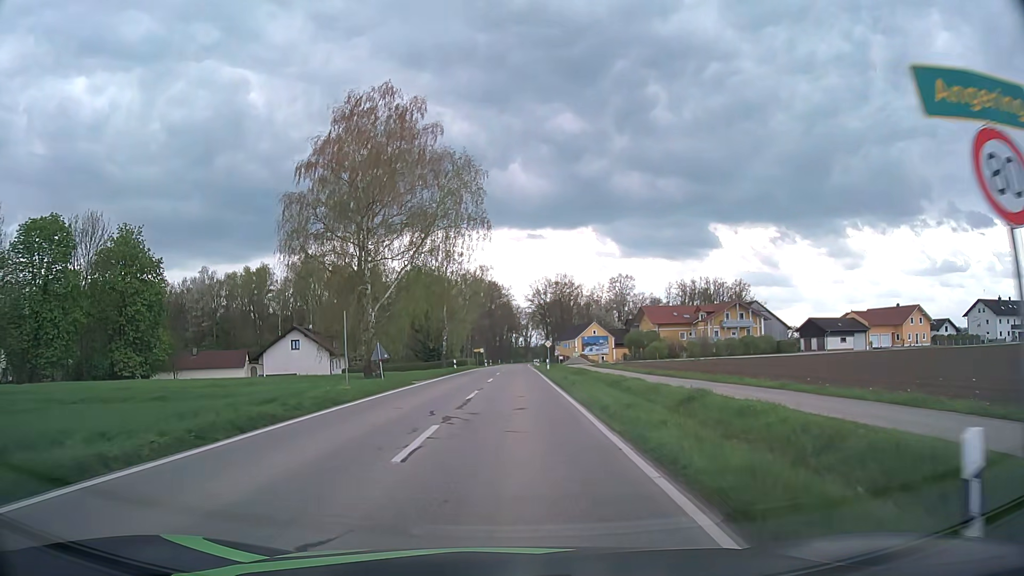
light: Day
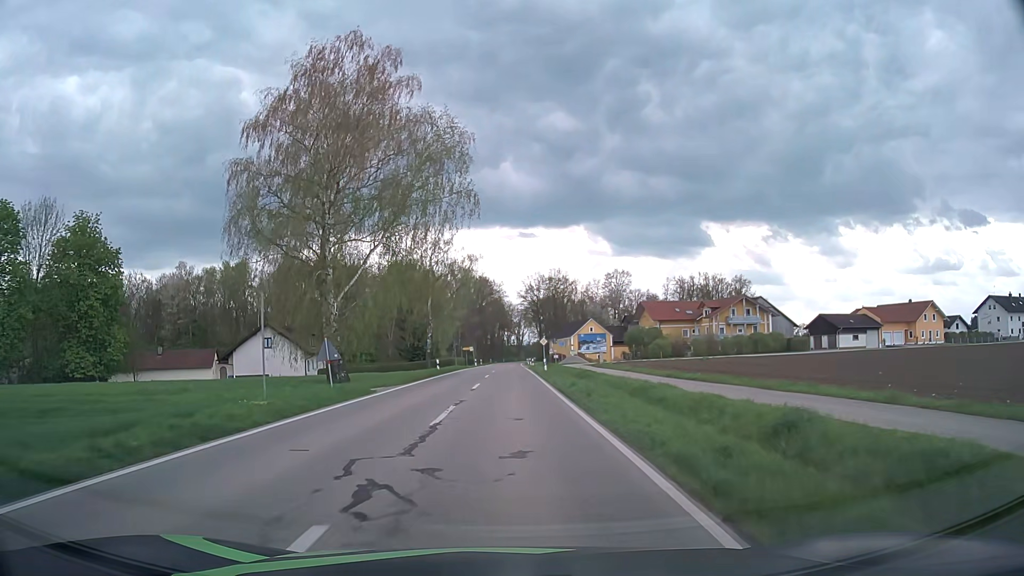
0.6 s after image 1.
(+0.1, +7.3) m; +1°
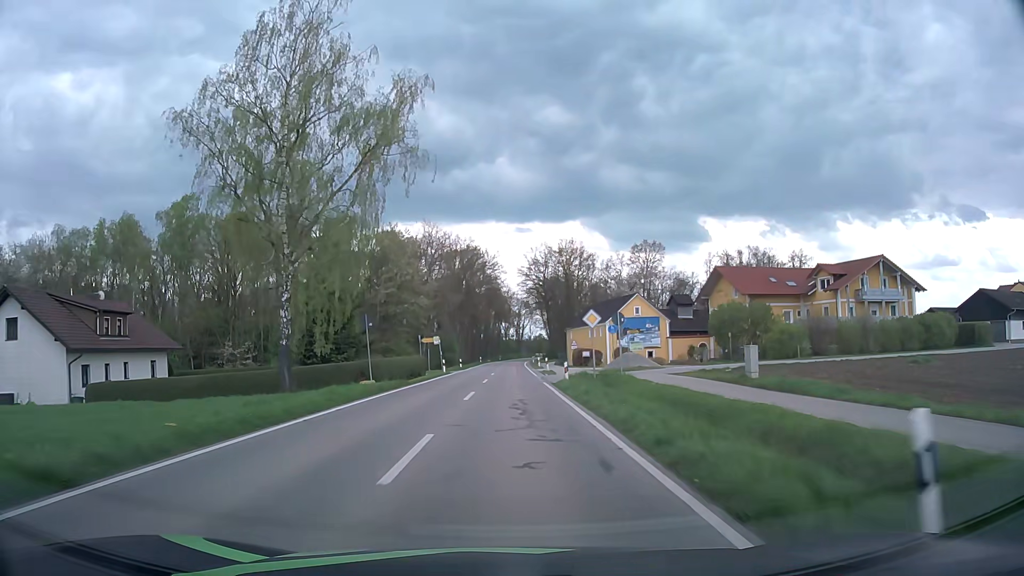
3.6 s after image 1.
(+0.2, +43.7) m; 0°
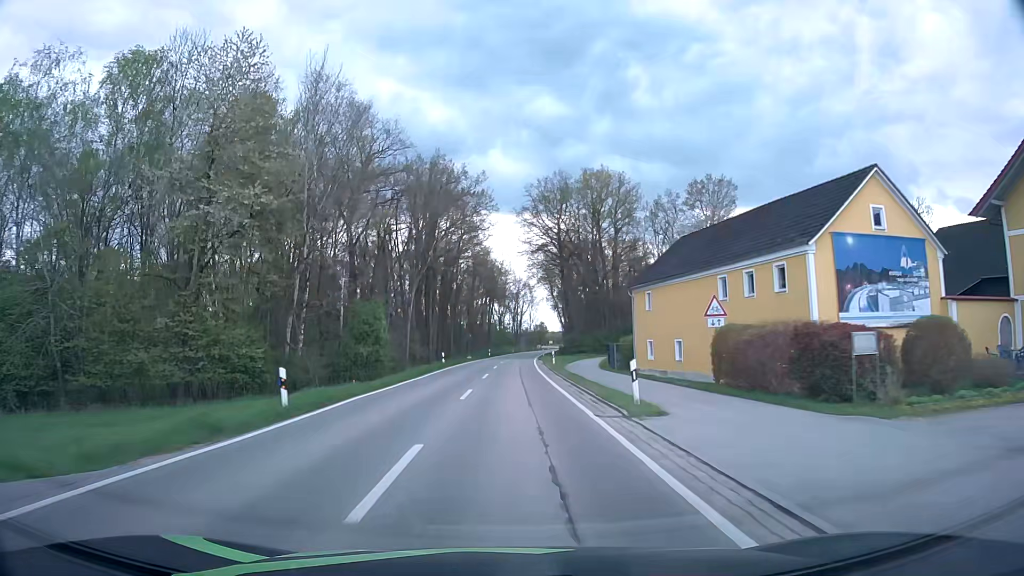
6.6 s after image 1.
(+0.2, +51.3) m; 0°
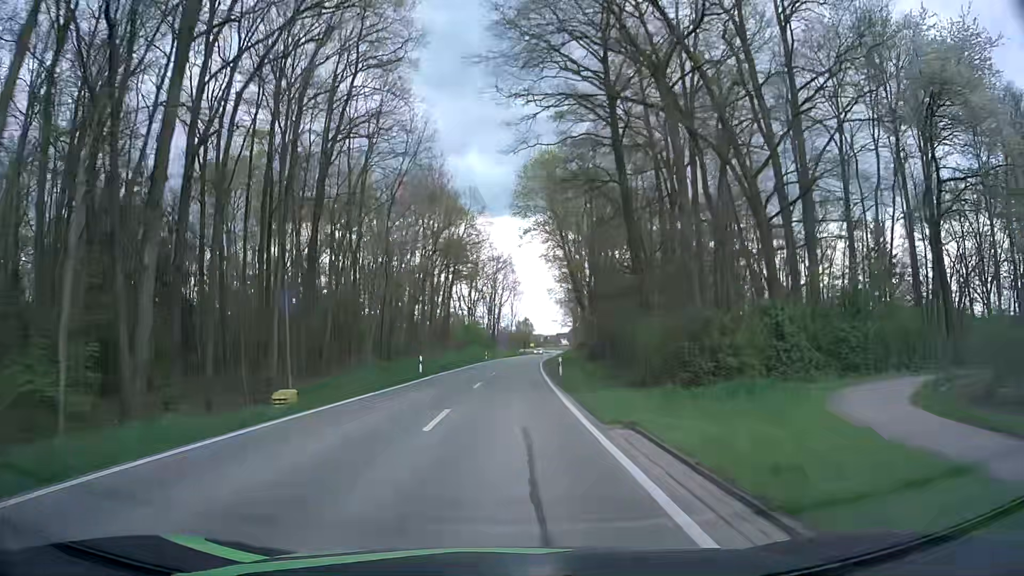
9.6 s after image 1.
(+0.8, +56.0) m; +2°
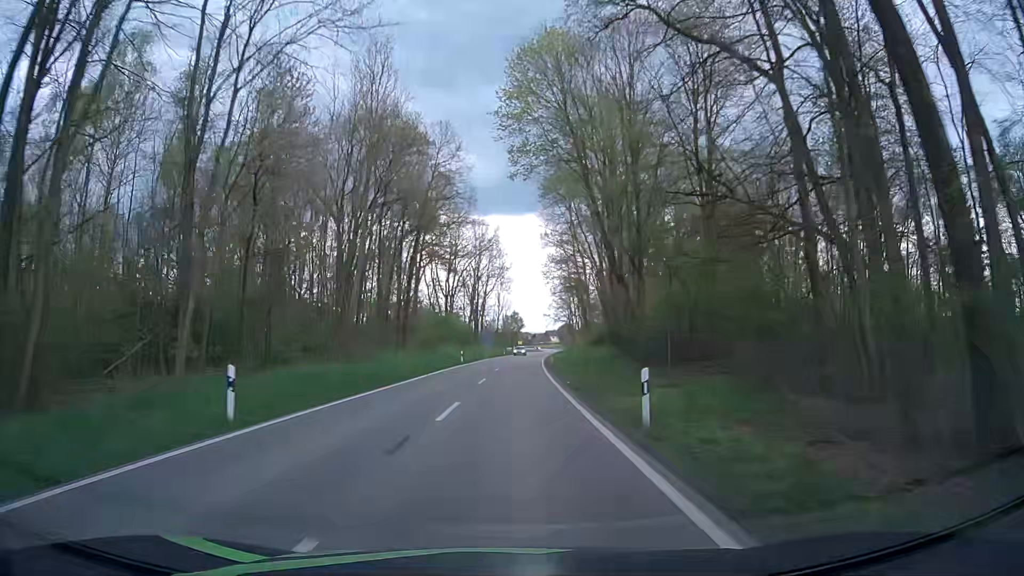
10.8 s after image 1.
(+0.2, +23.5) m; +1°
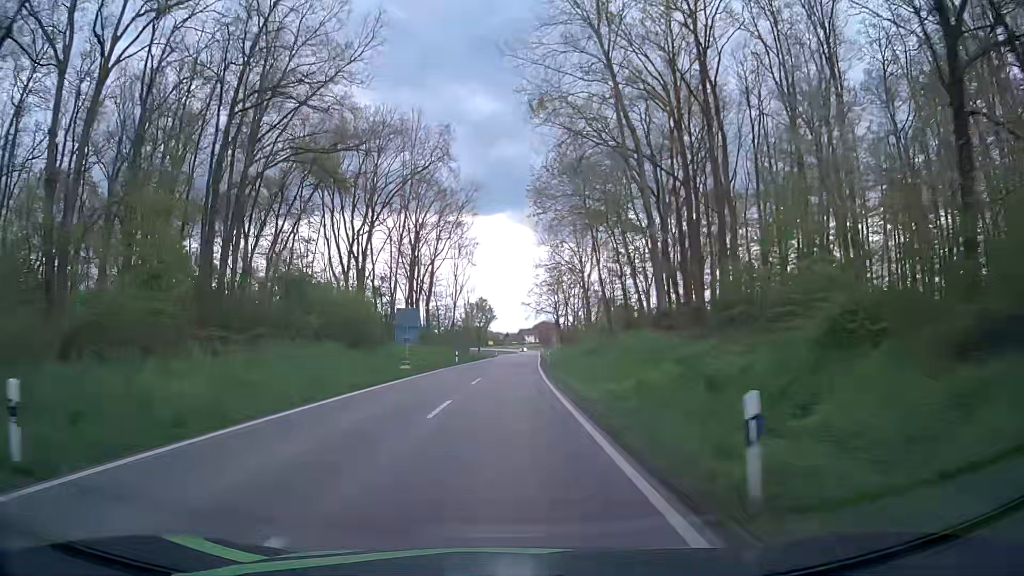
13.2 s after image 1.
(+1.3, +48.7) m; +3°
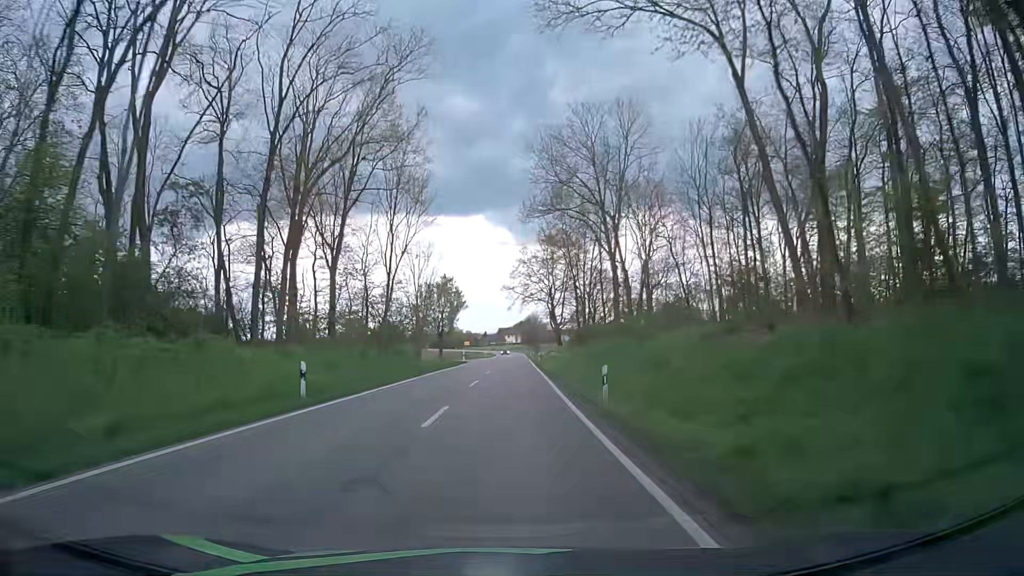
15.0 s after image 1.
(+0.3, +37.9) m; +1°
(0, +10) (0, +20) (0, +30) (+1, +40) (+1, +50) (+1, +60) (+1, +70) (+1, +80) (+2, +90) (+2, +100) m
